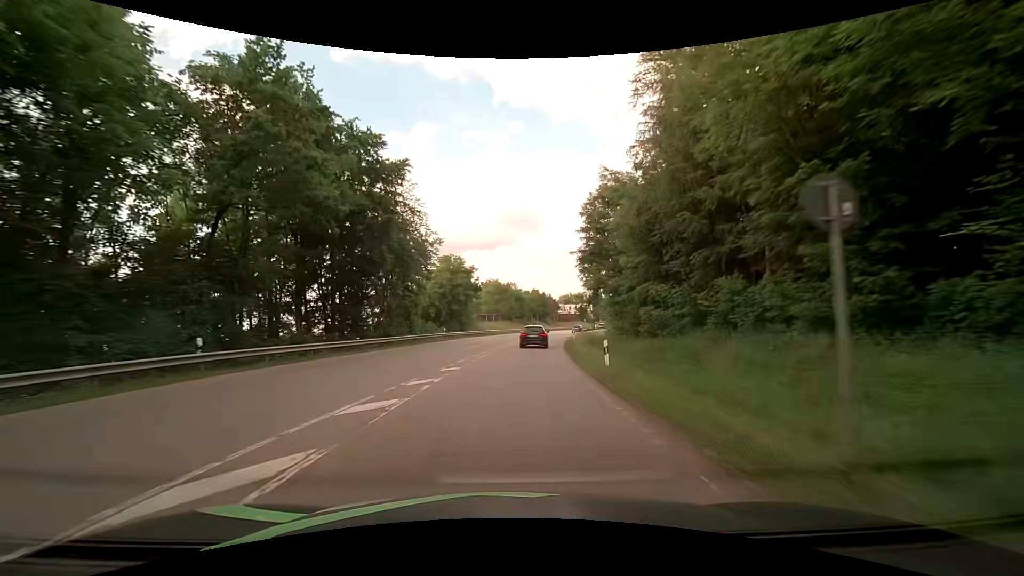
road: secondary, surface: asphalt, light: Day
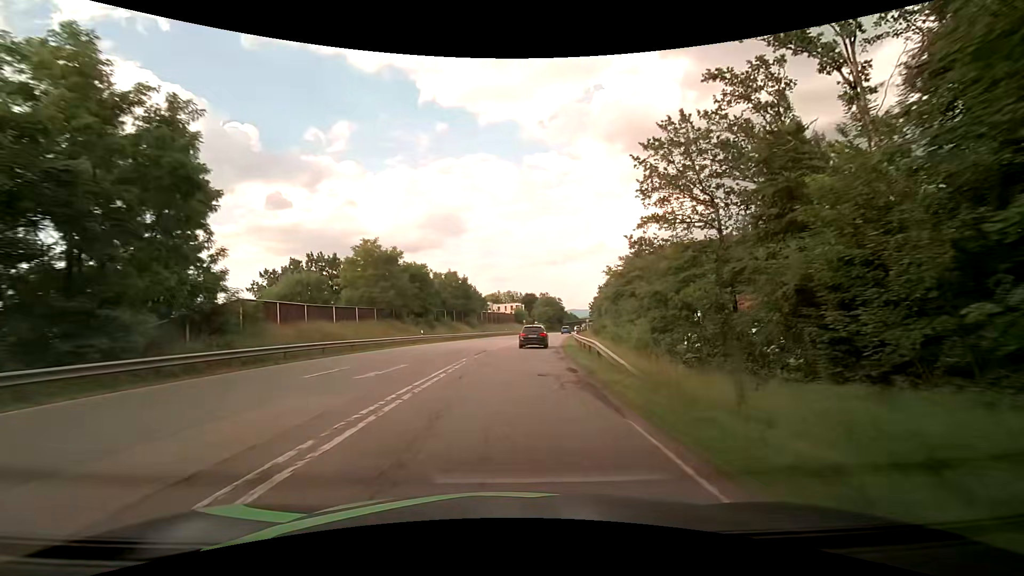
(+3.6, +52.4) m; +8°
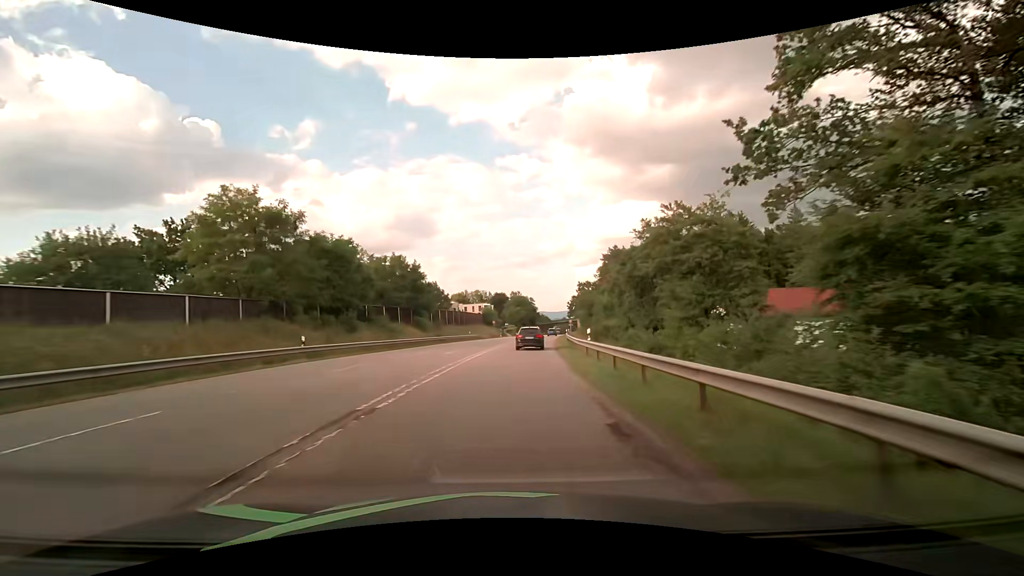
(+0.7, +20.9) m; +4°
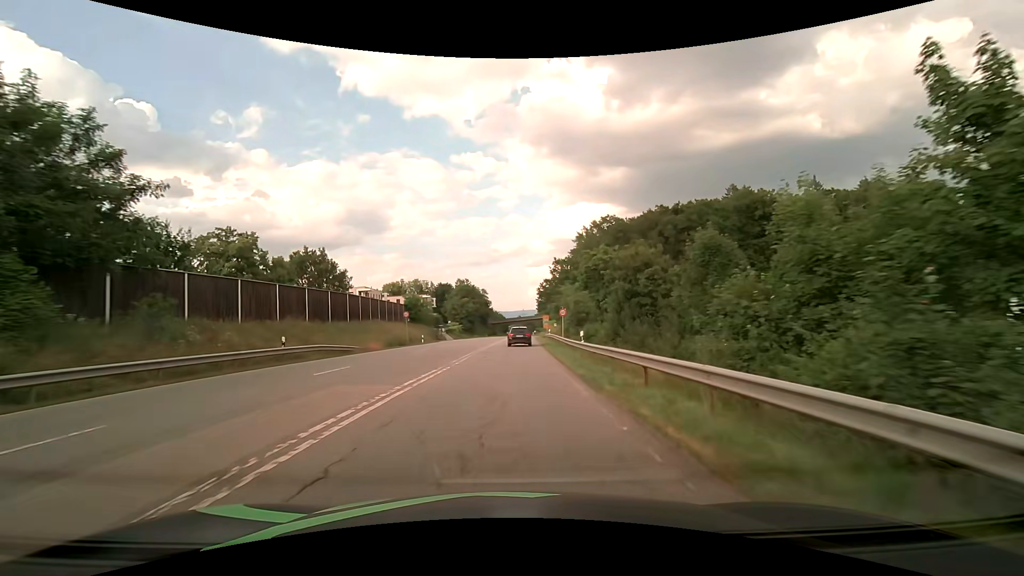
(+2.6, +48.3) m; +5°
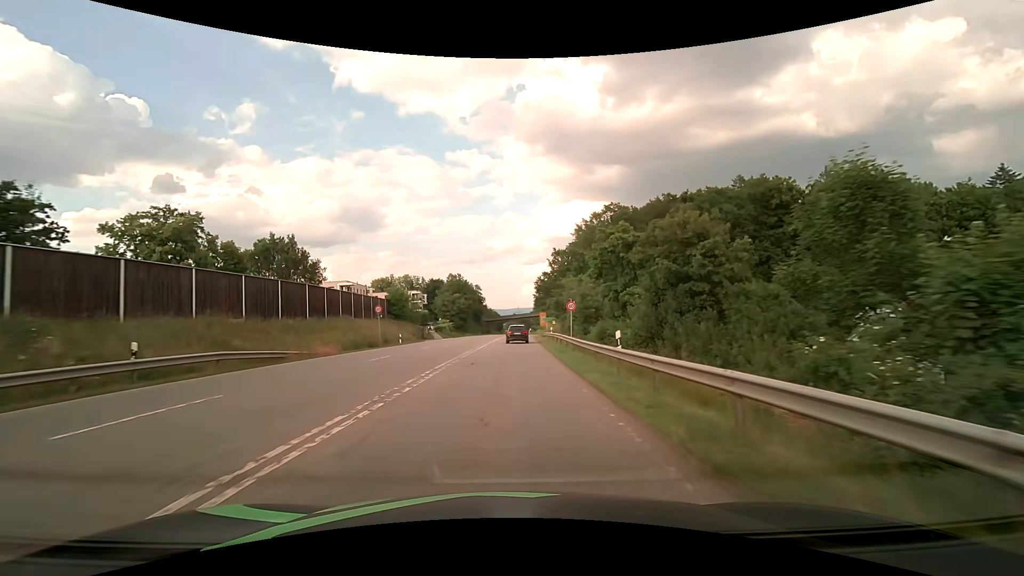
(+0.1, +8.9) m; +1°
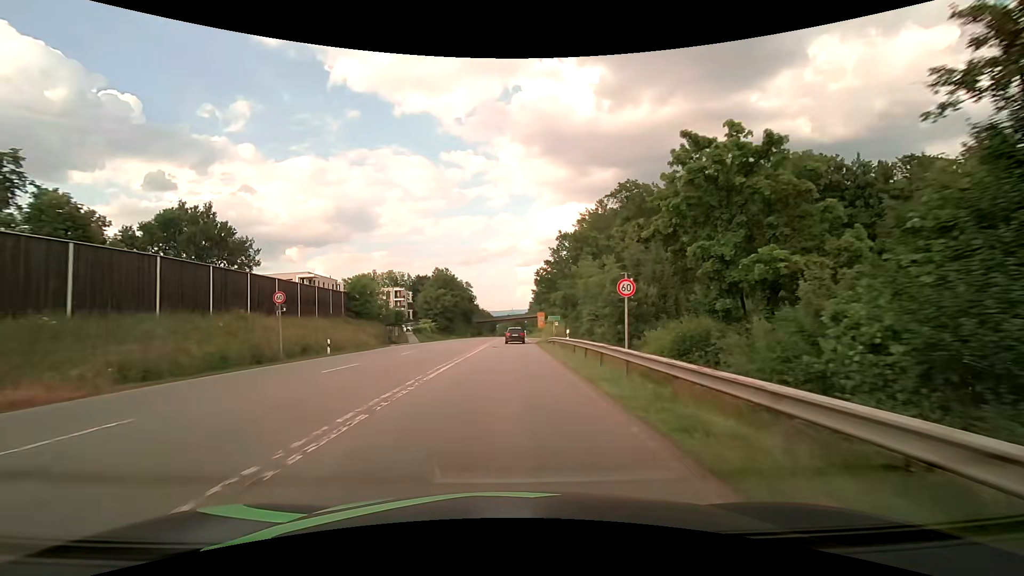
(+0.1, +17.1) m; +1°
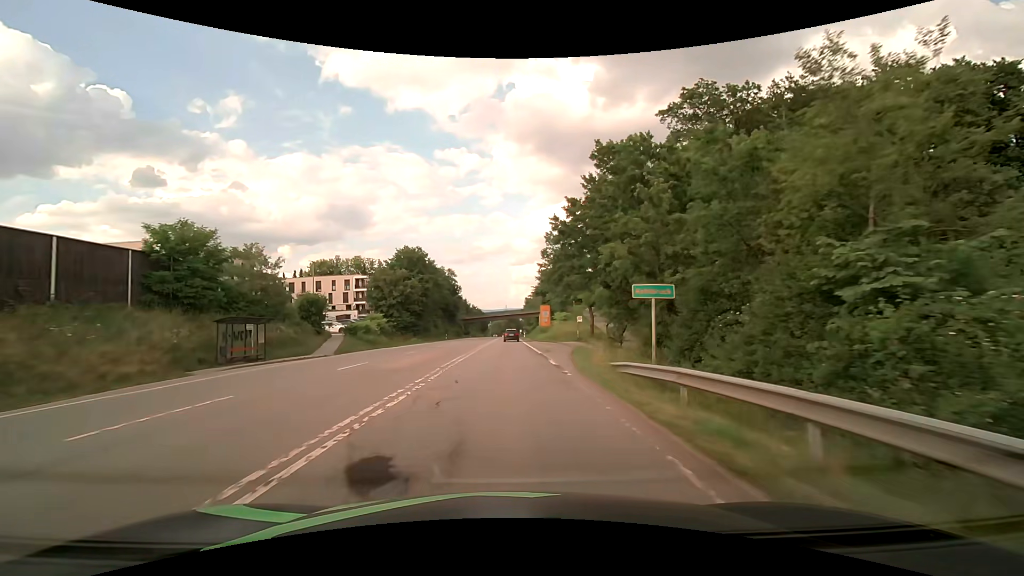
(+0.3, +32.6) m; +1°
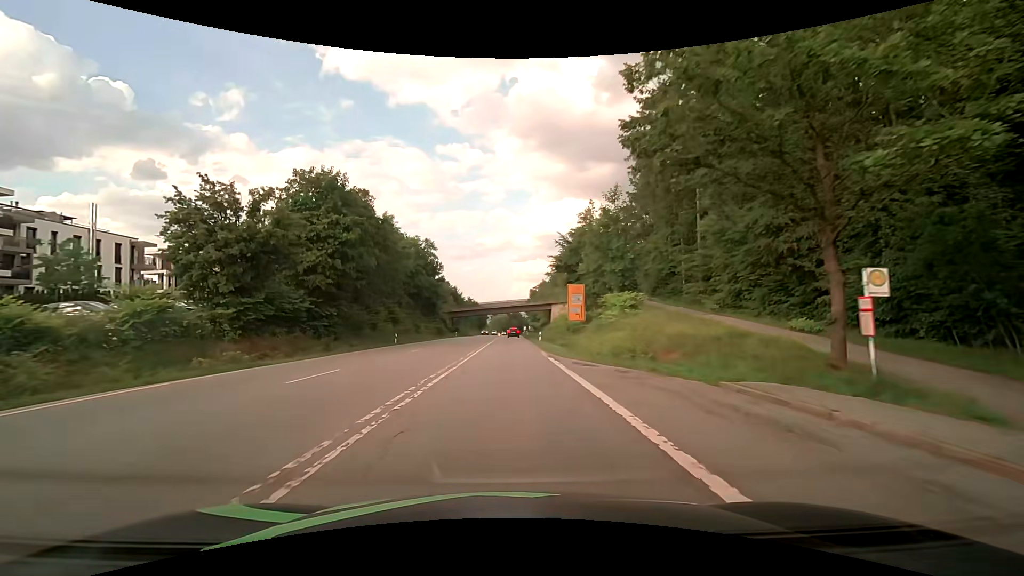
(-0.1, +39.6) m; 0°
(0, +10) (0, +20) (0, +30) (0, +40) (0, +50) (0, +60) (0, +70) (+1, +80) (+1, +90) (+1, +100) m
